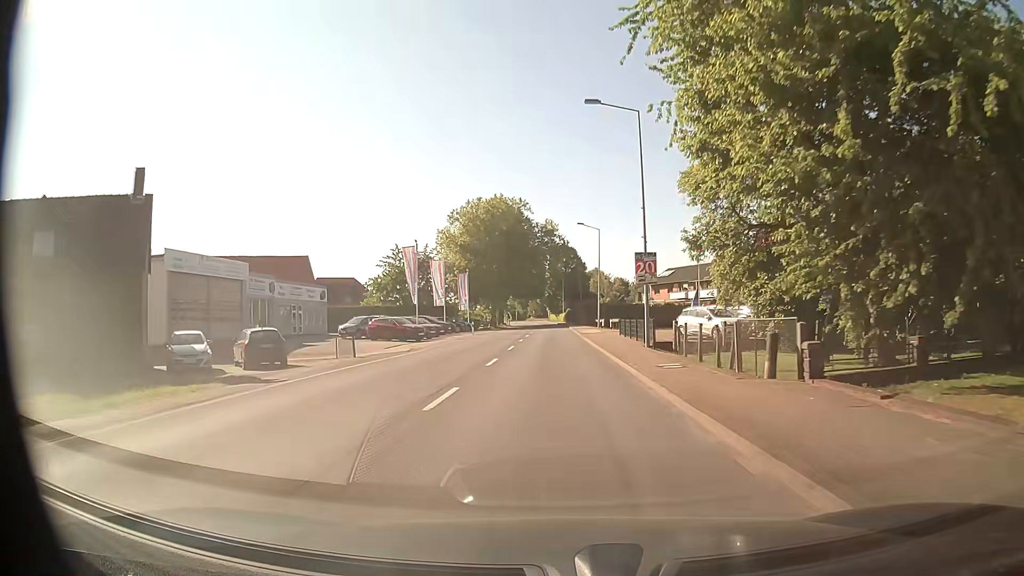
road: secondary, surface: asphalt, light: Day
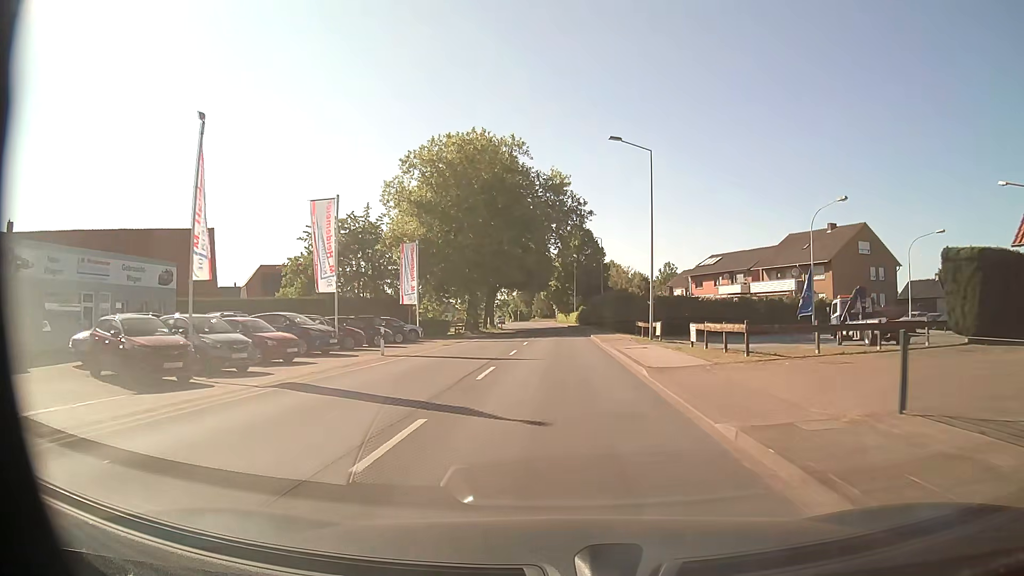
(-0.1, +31.2) m; 0°
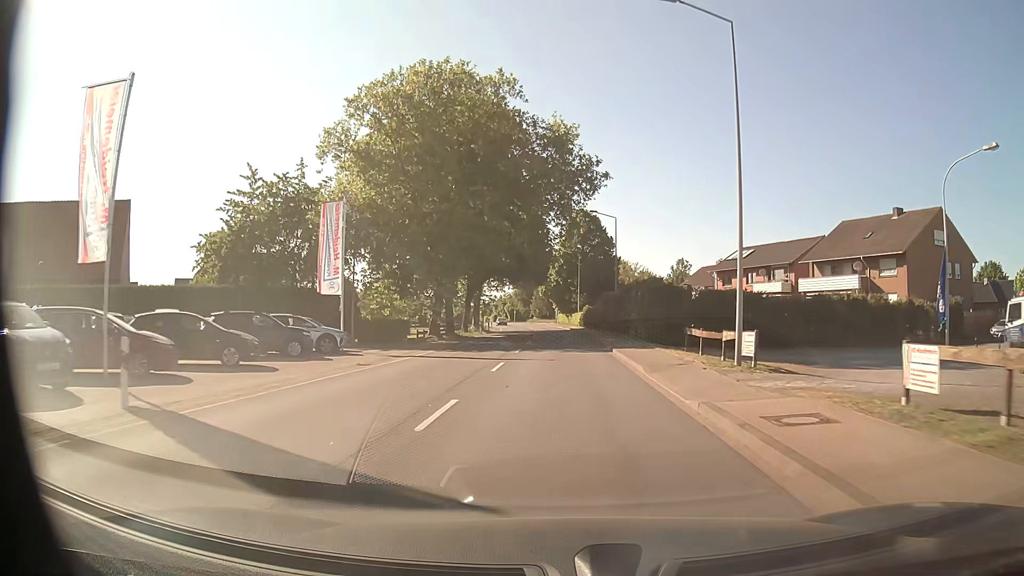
(0.0, +16.0) m; 0°
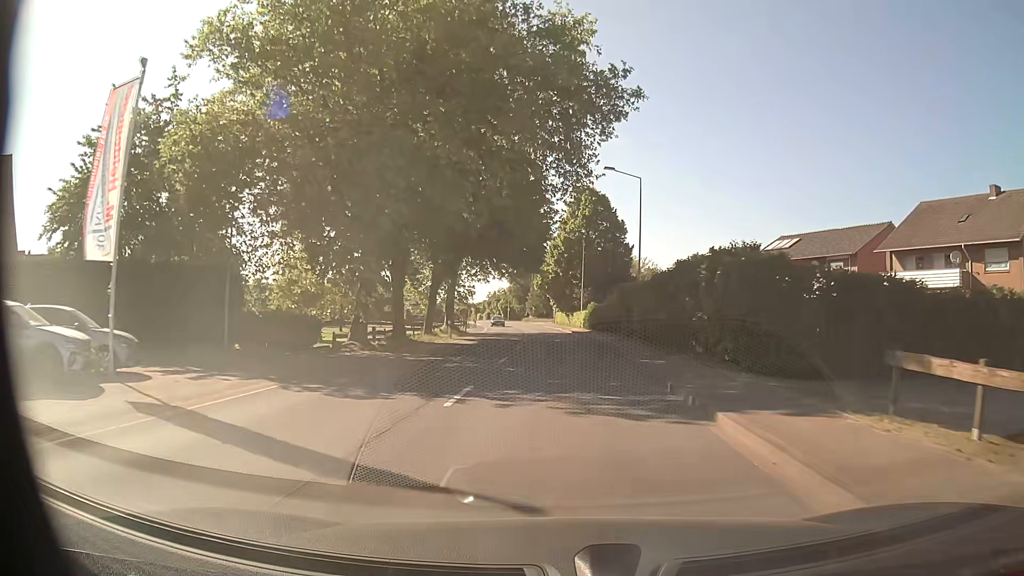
(0.0, +16.1) m; 0°
(0, +10) (0, +20) (0, +30) (0, +40) (0, +50) (-1, +60) (-2, +70) (-3, +80) (-4, +90) (-5, +100) m
